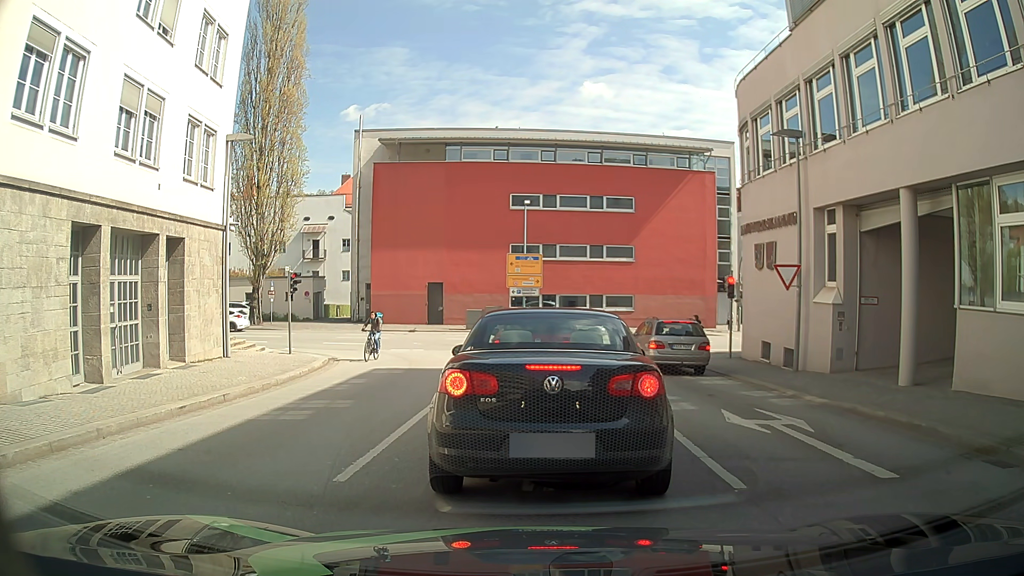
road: tertiary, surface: asphalt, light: Day
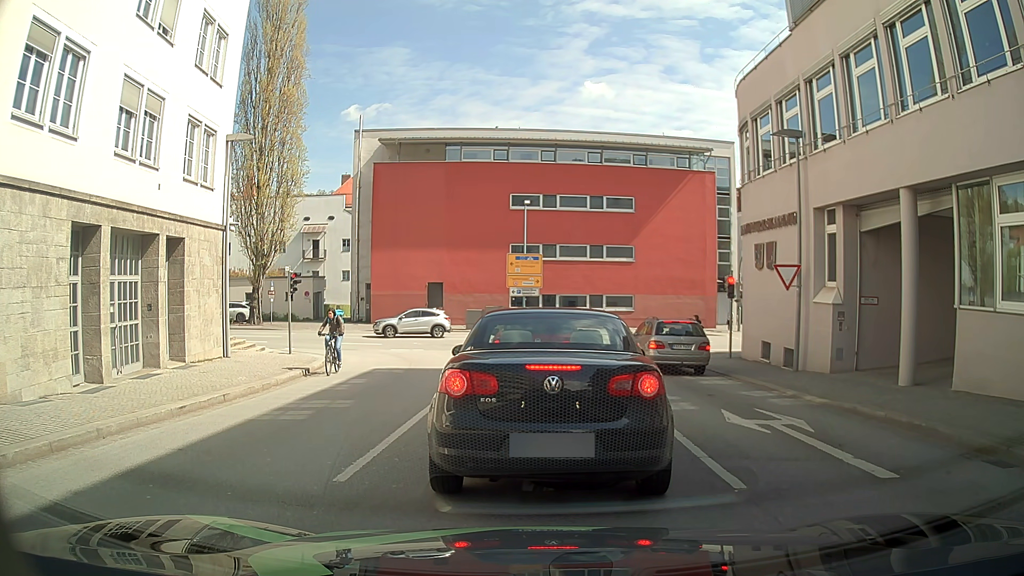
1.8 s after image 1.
(0.0, 0.0) m; 0°
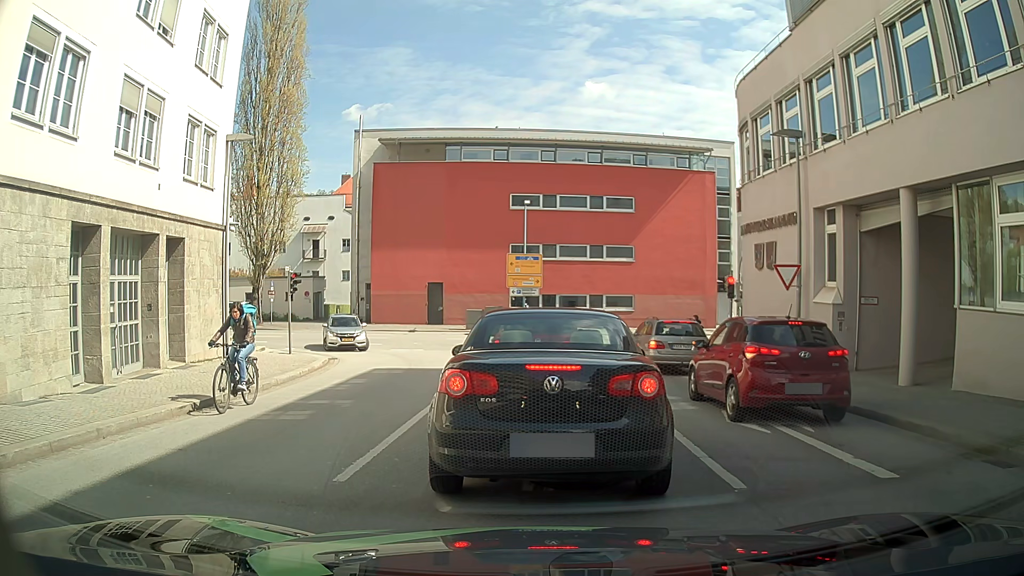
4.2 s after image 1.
(0.0, 0.0) m; 0°
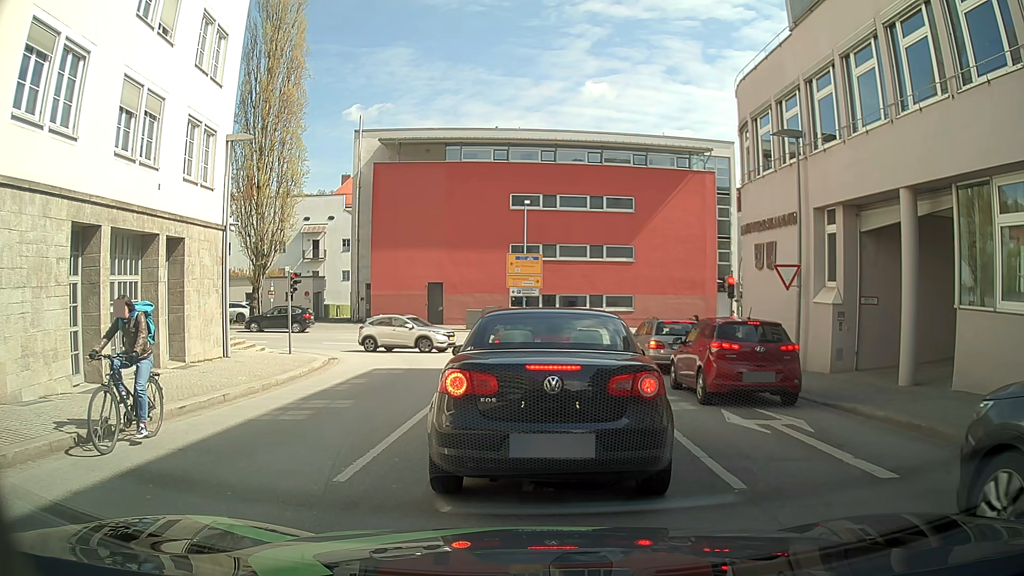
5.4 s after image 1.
(0.0, 0.0) m; 0°
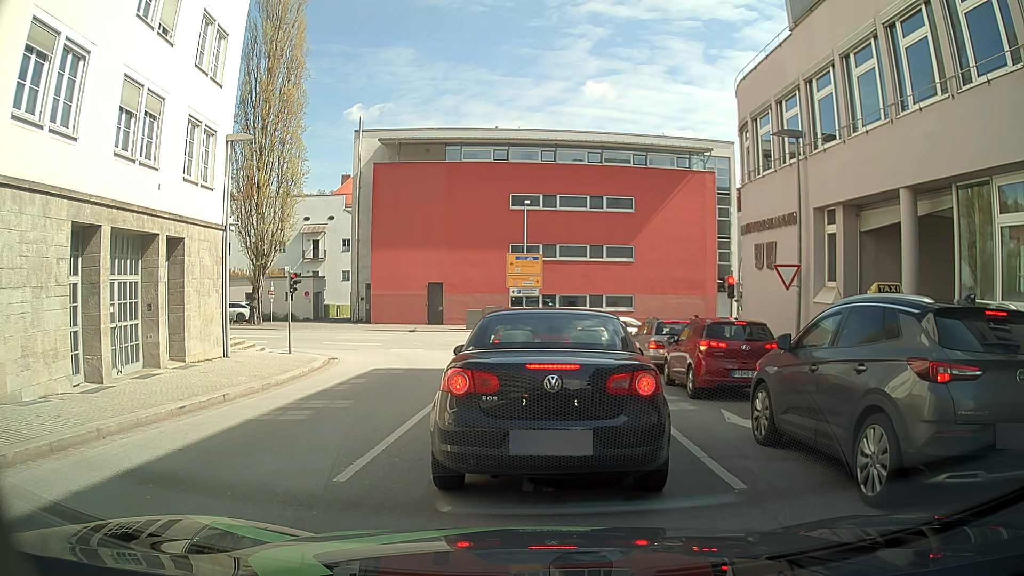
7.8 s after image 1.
(0.0, 0.0) m; 0°
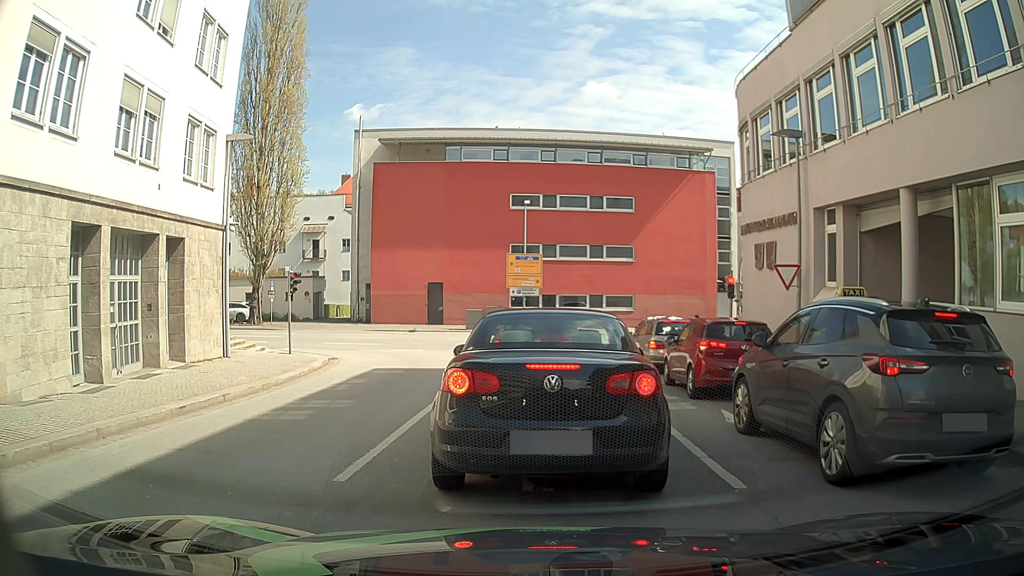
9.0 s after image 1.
(0.0, 0.0) m; 0°
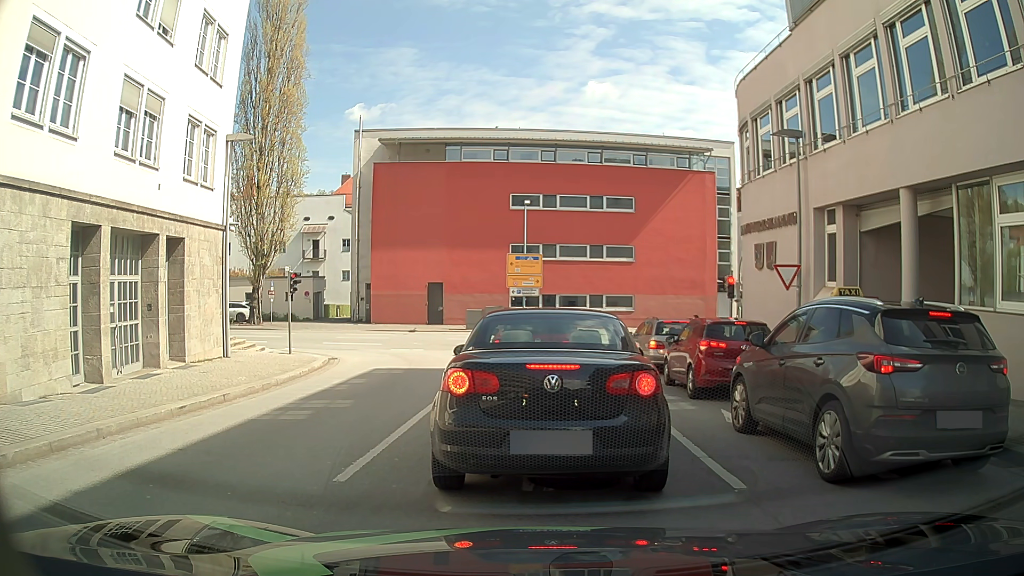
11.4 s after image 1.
(0.0, 0.0) m; 0°
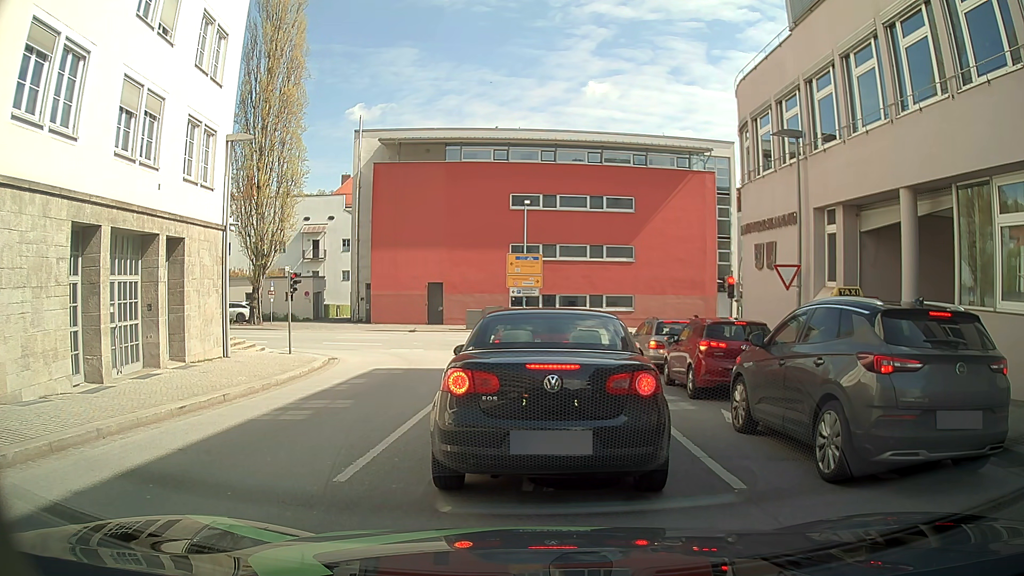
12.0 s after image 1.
(0.0, 0.0) m; 0°
